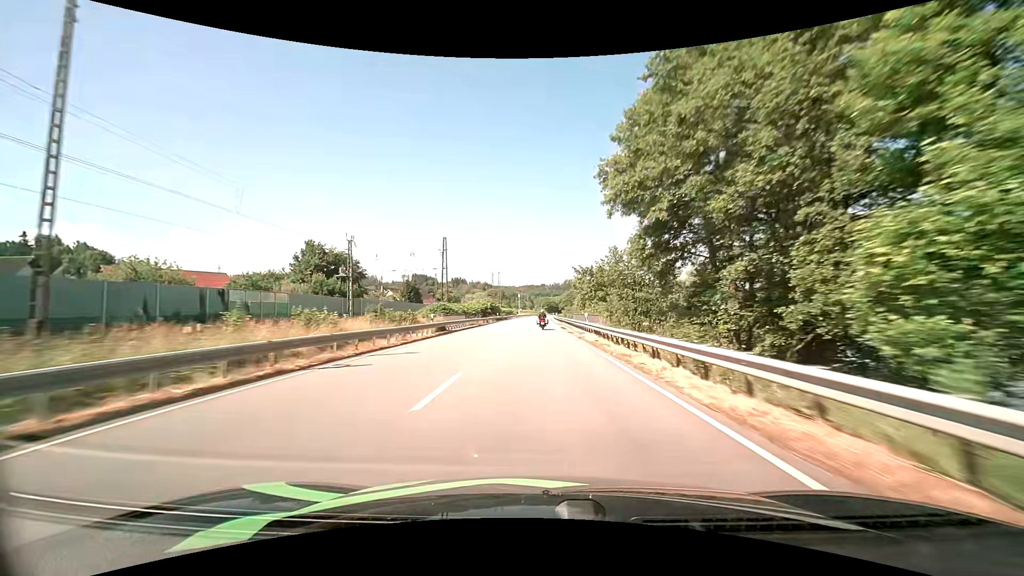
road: primary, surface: asphalt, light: Day
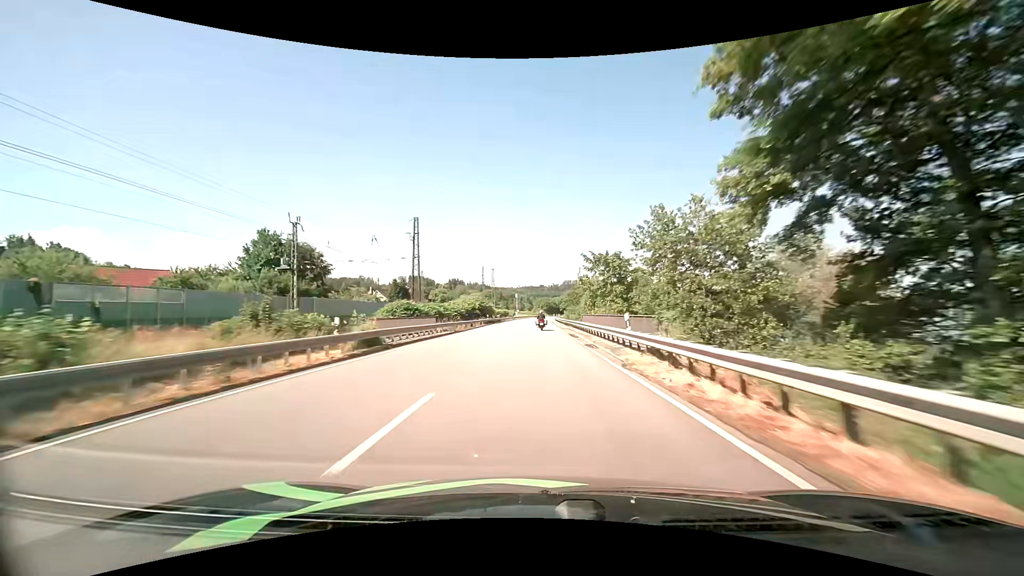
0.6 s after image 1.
(0.0, +14.6) m; 0°
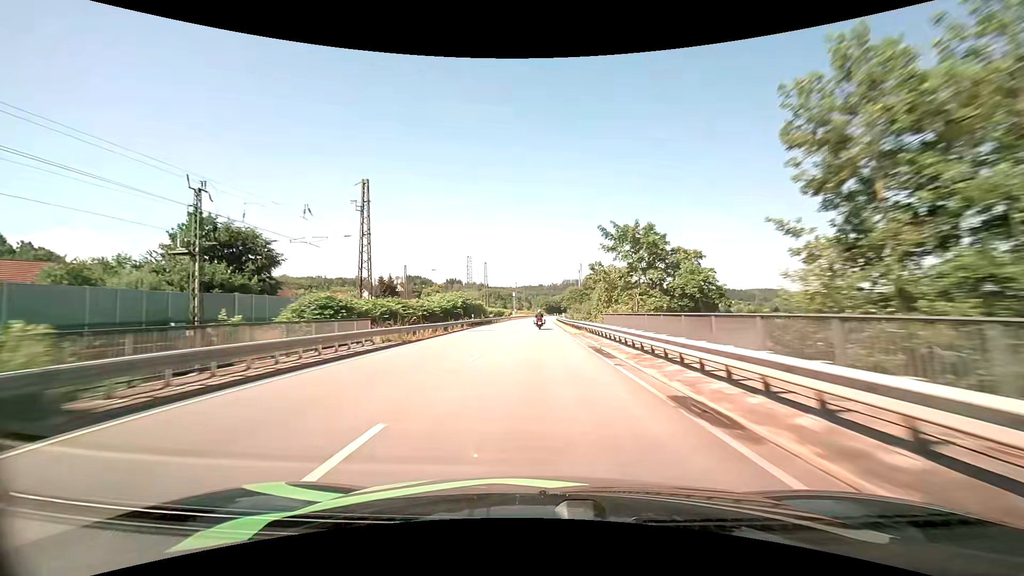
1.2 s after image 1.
(+0.1, +14.5) m; 0°
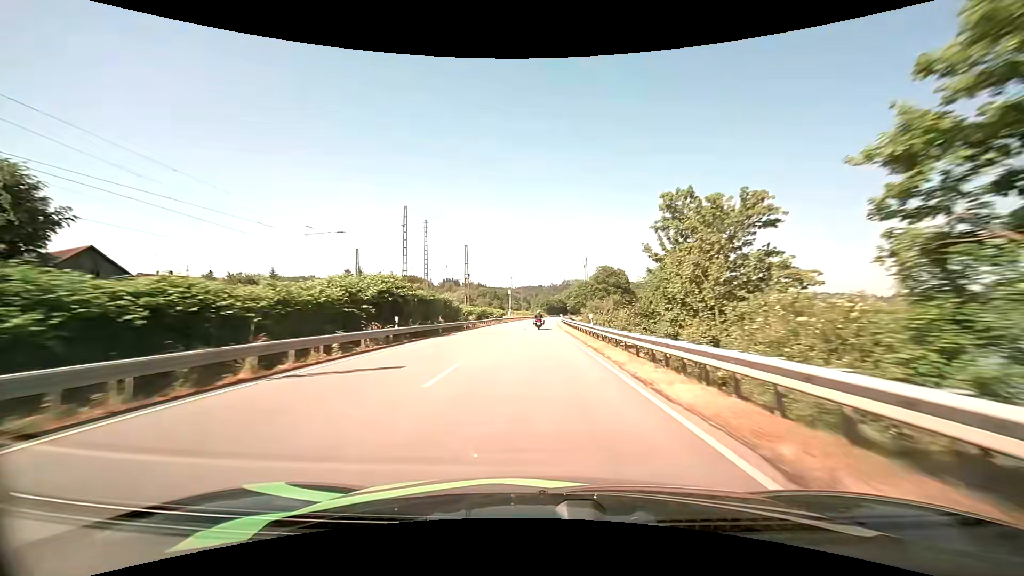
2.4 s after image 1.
(-0.1, +28.7) m; 0°
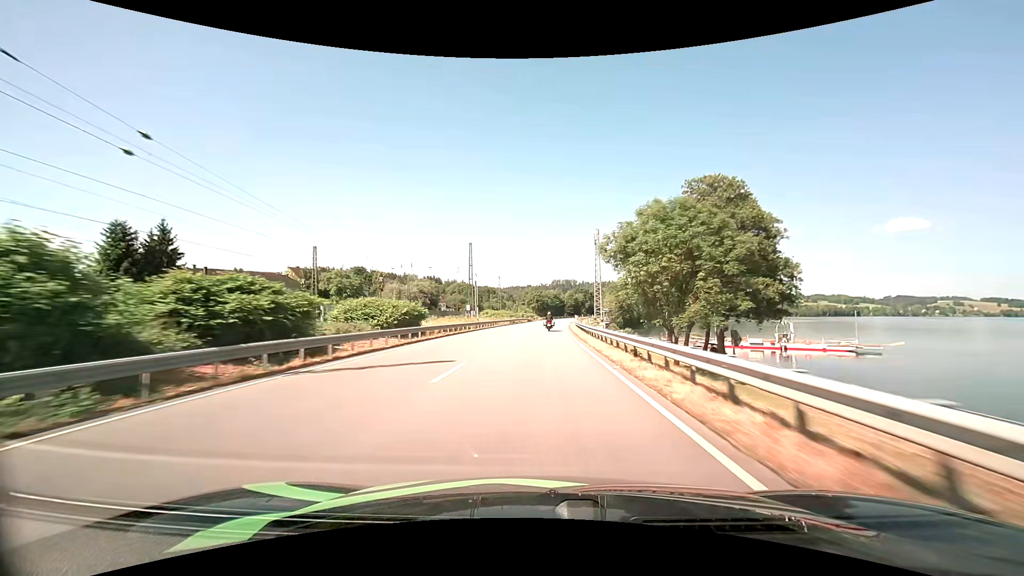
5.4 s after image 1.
(+0.6, +71.7) m; +1°
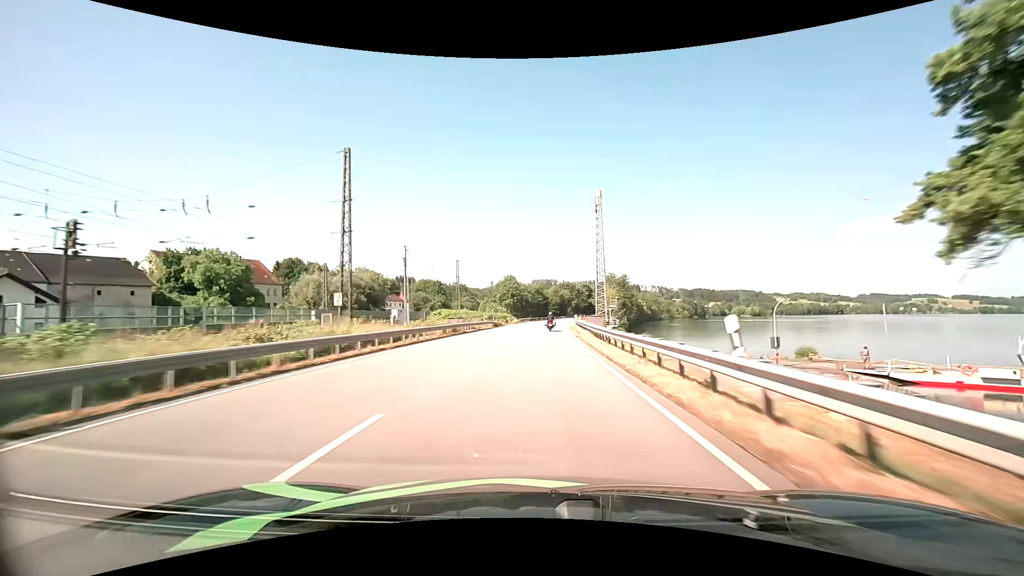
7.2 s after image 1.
(+0.8, +43.4) m; +2°
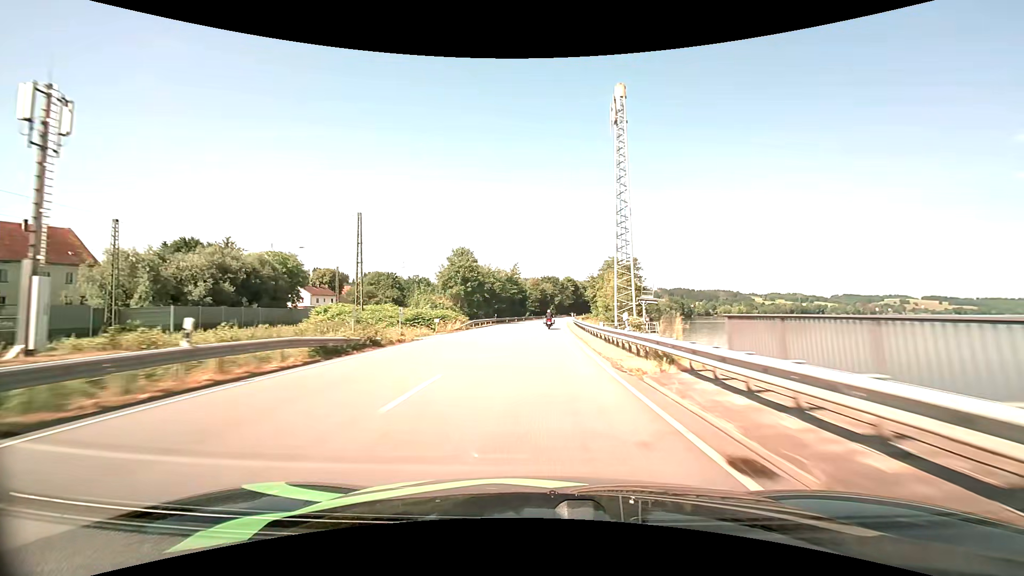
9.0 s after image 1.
(+1.0, +43.7) m; +2°
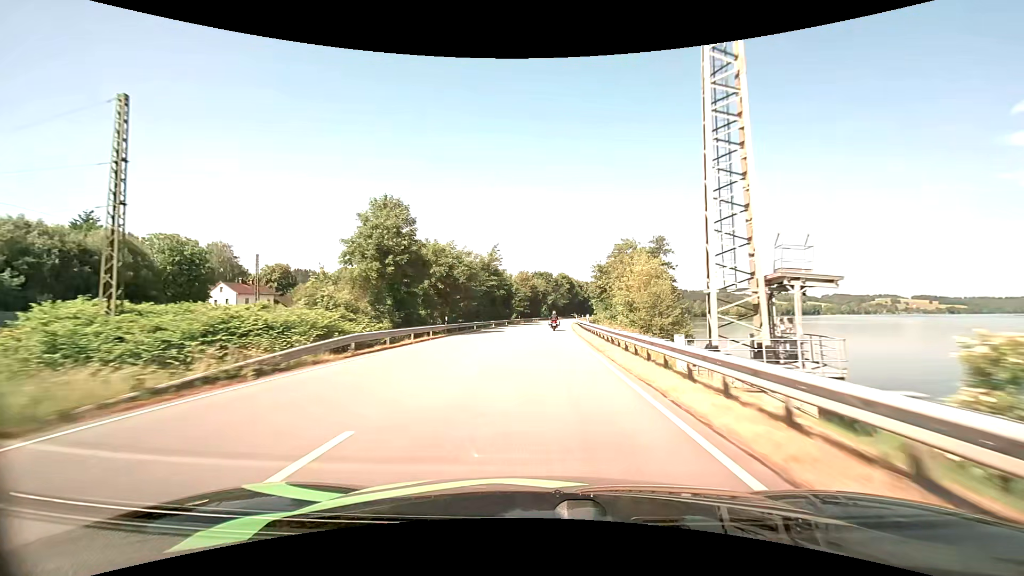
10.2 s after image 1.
(+0.4, +29.3) m; +1°
